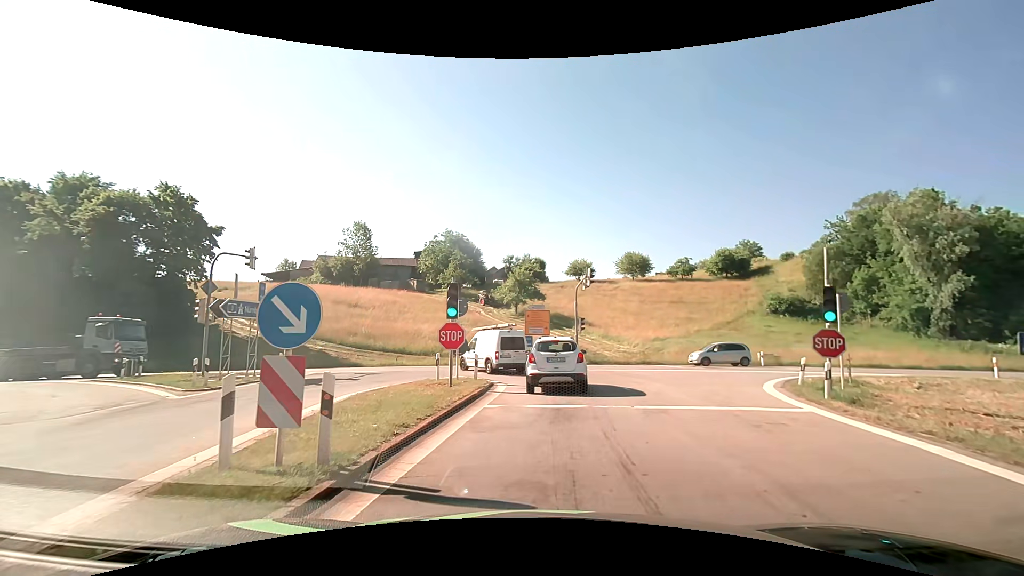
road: motorway_link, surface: asphalt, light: Day
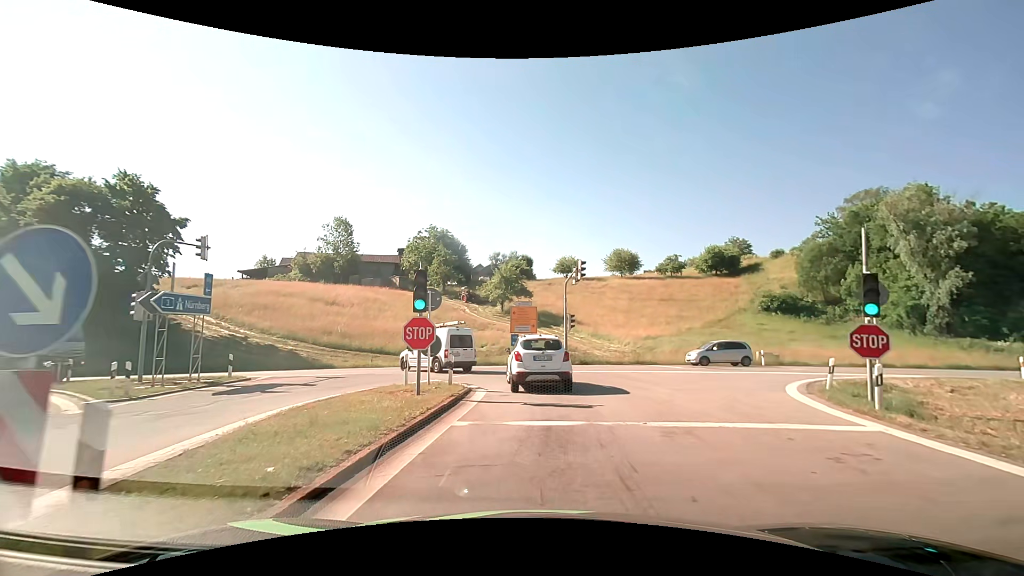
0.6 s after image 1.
(0.0, +2.7) m; +1°
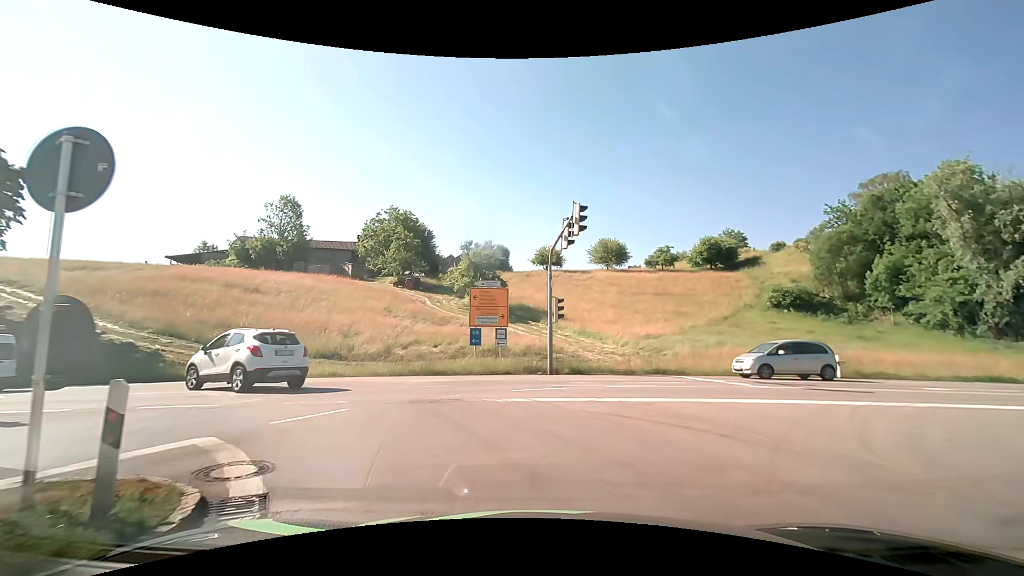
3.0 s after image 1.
(+0.4, +11.7) m; +3°
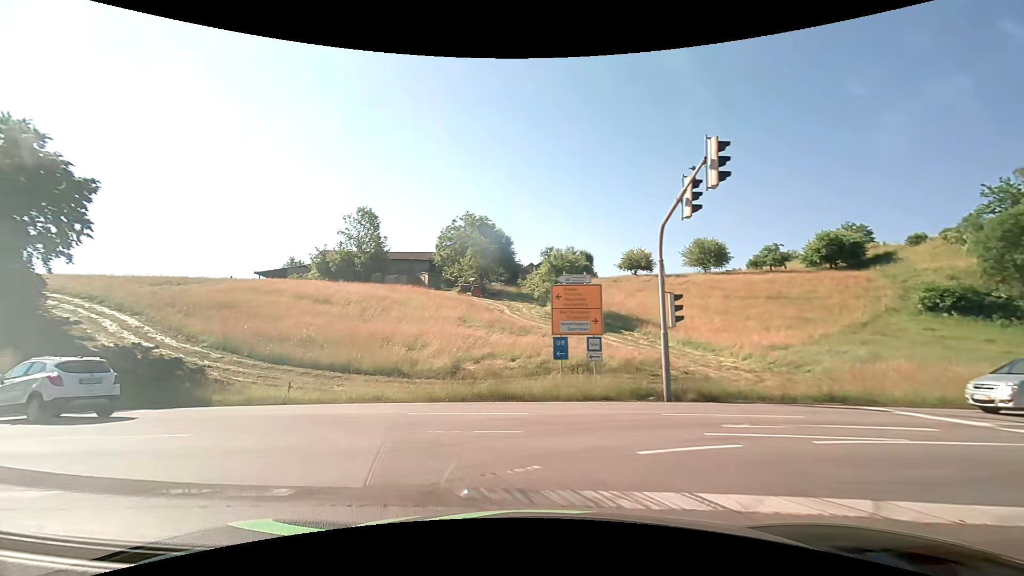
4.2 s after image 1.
(-0.4, +6.0) m; -10°
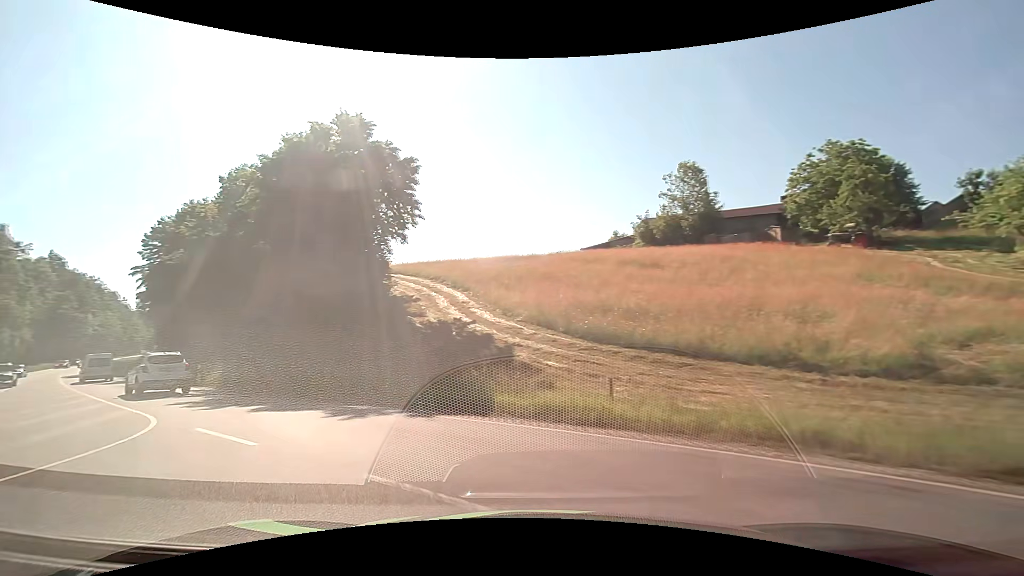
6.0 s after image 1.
(-3.0, +9.7) m; -37°
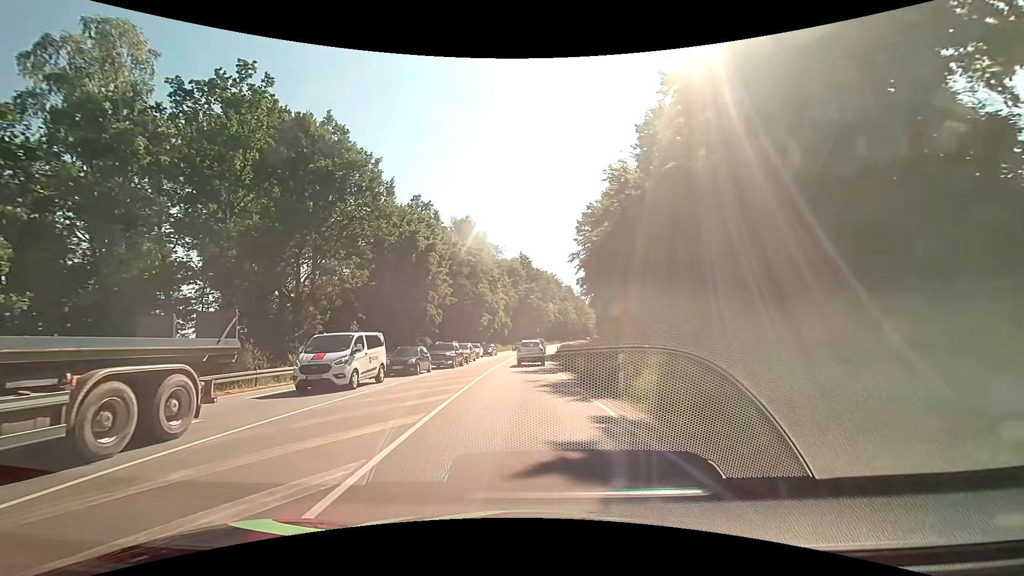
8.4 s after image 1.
(-7.5, +14.5) m; -47°
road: primary
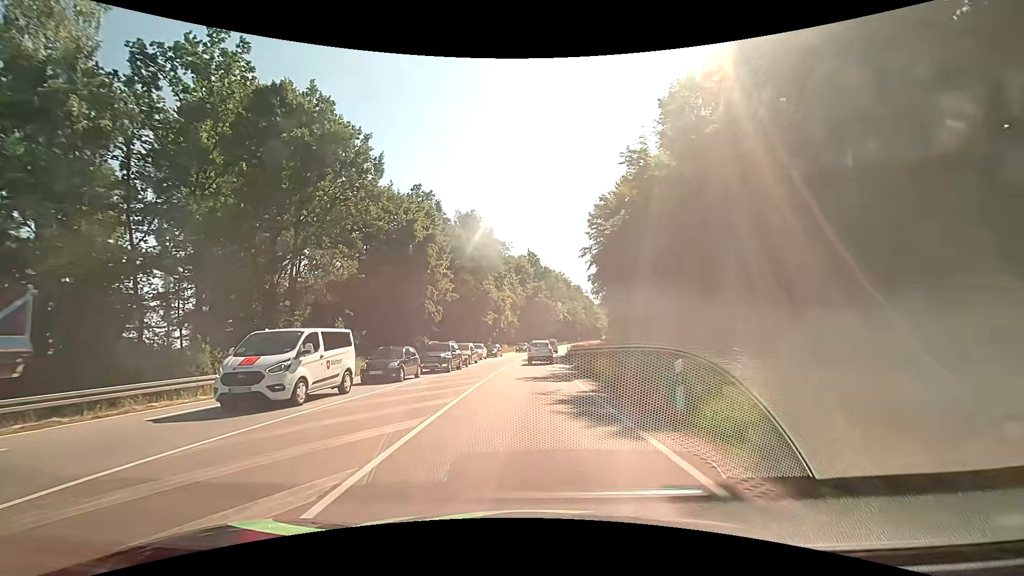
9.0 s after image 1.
(0.0, +4.7) m; 0°
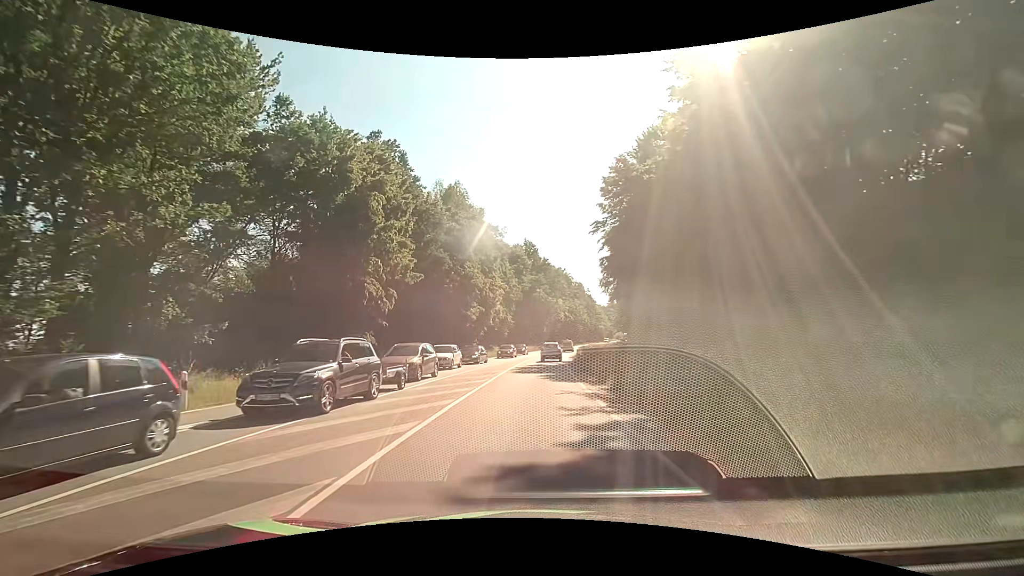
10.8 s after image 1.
(-0.1, +16.0) m; +1°
